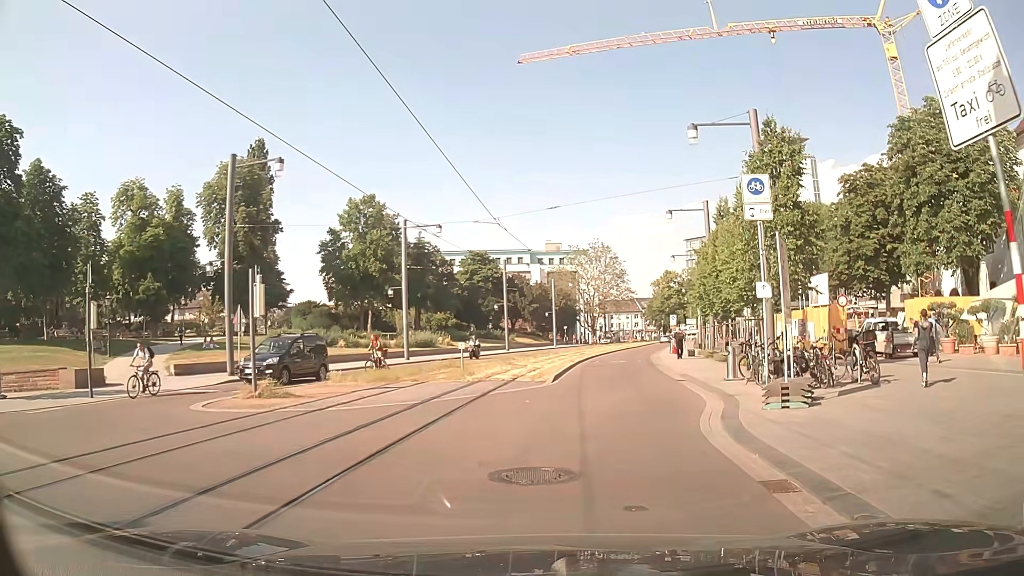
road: residential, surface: asphalt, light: Day
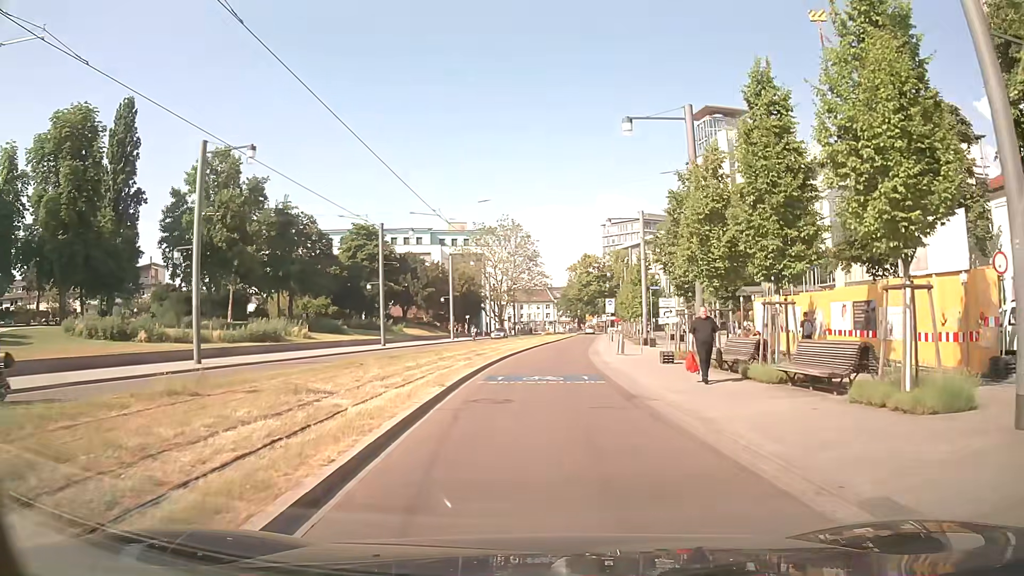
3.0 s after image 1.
(+1.5, +18.4) m; +7°
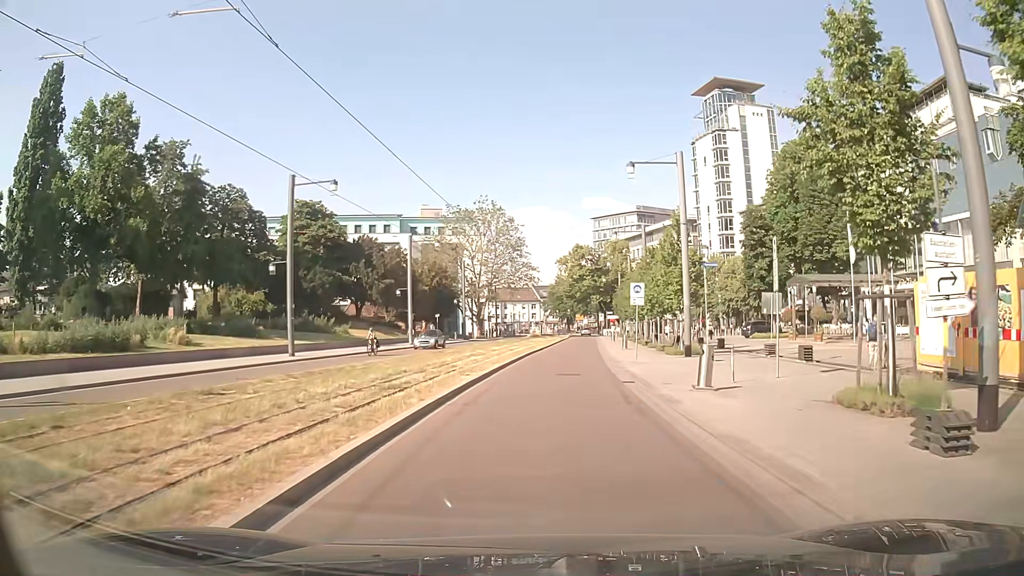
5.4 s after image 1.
(+0.3, +17.7) m; +2°
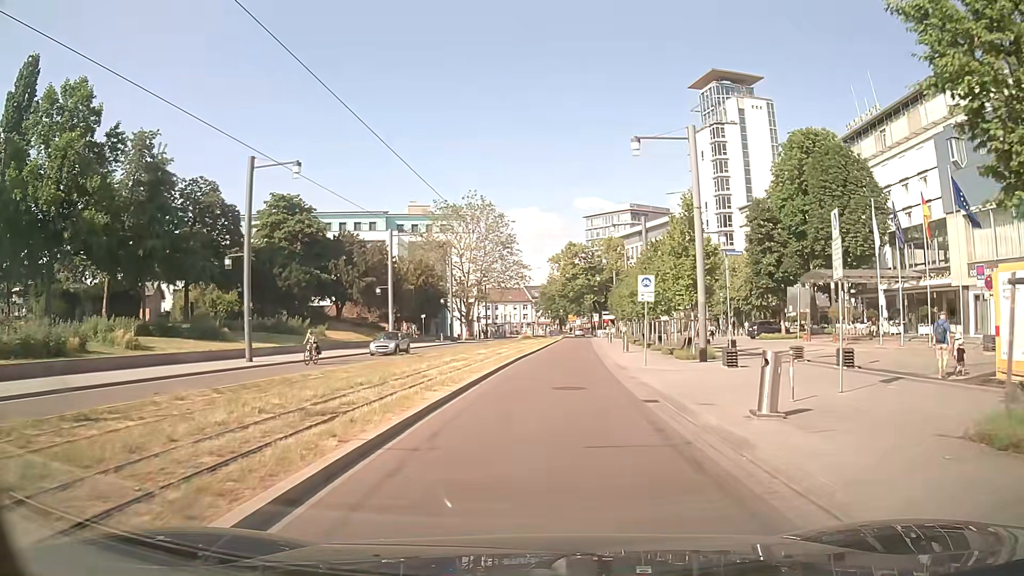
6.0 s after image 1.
(0.0, +4.5) m; +1°
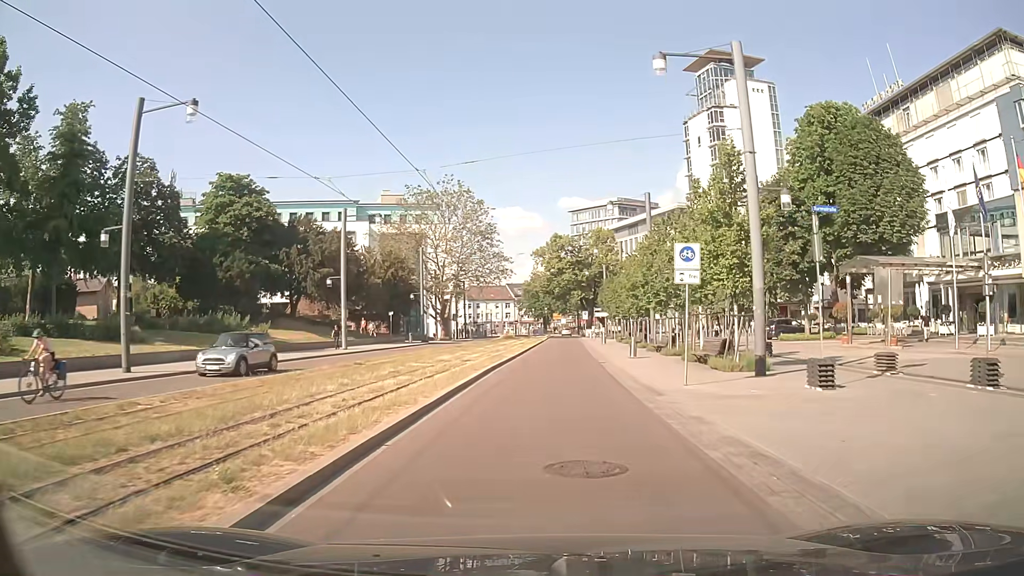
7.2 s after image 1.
(+0.1, +9.1) m; +1°
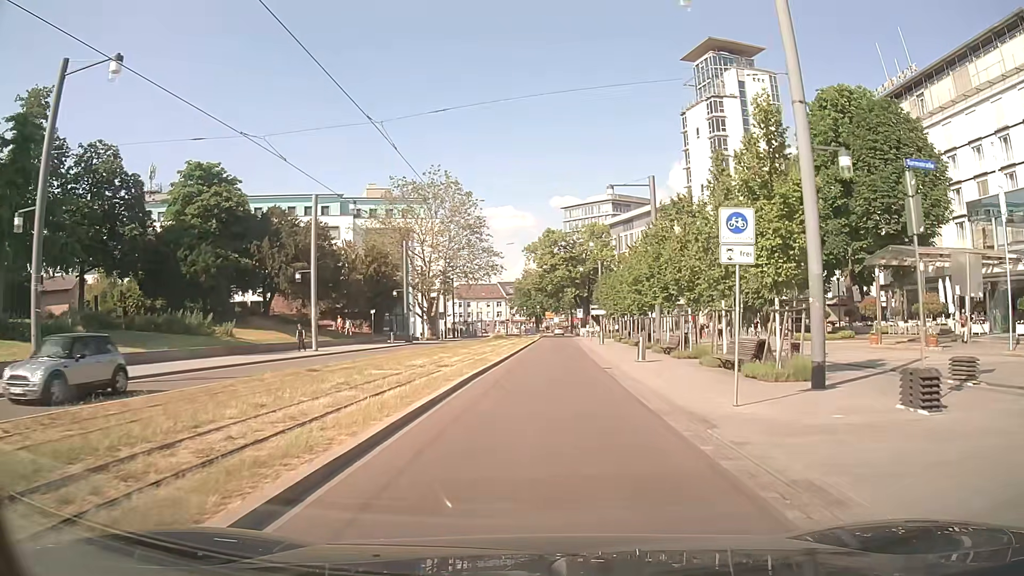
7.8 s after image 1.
(+0.1, +4.6) m; +1°
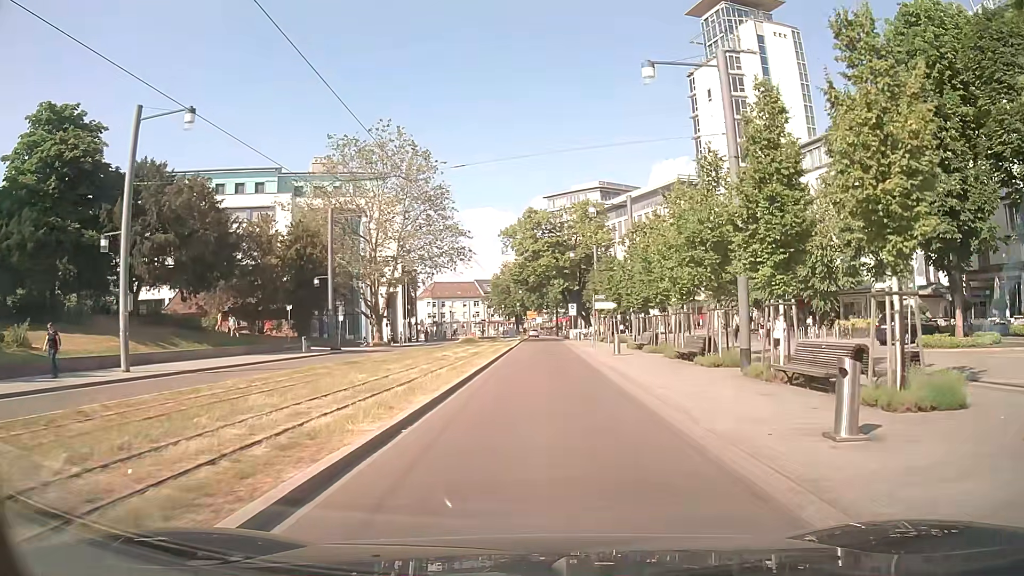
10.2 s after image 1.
(+0.3, +18.6) m; +2°
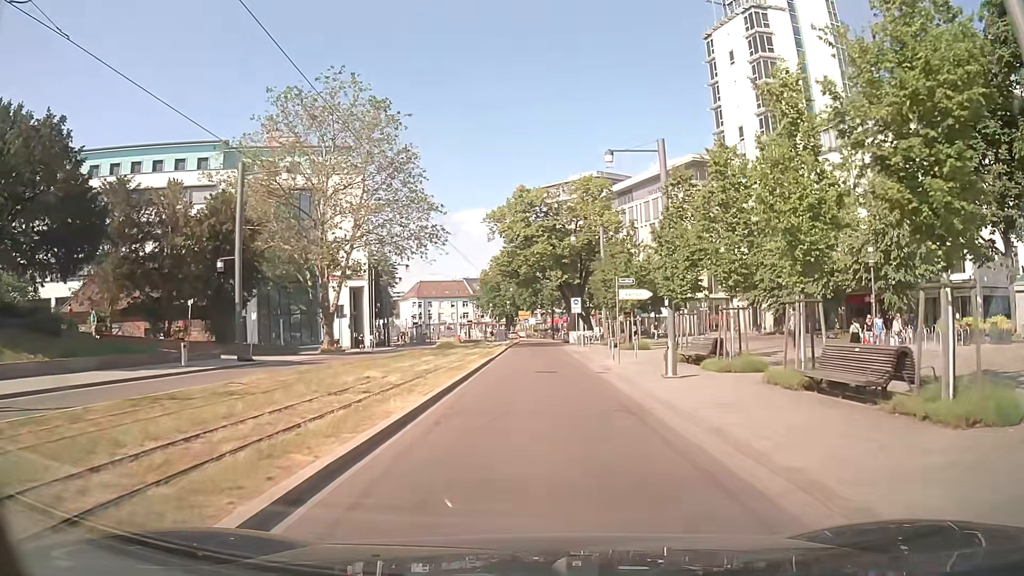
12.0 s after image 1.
(0.0, +13.9) m; 0°
(0, +10) (0, +20) (0, +30) (0, +40) (0, +50) (0, +60) (0, +70) (-1, +80) (-2, +90) (-5, +100) m
